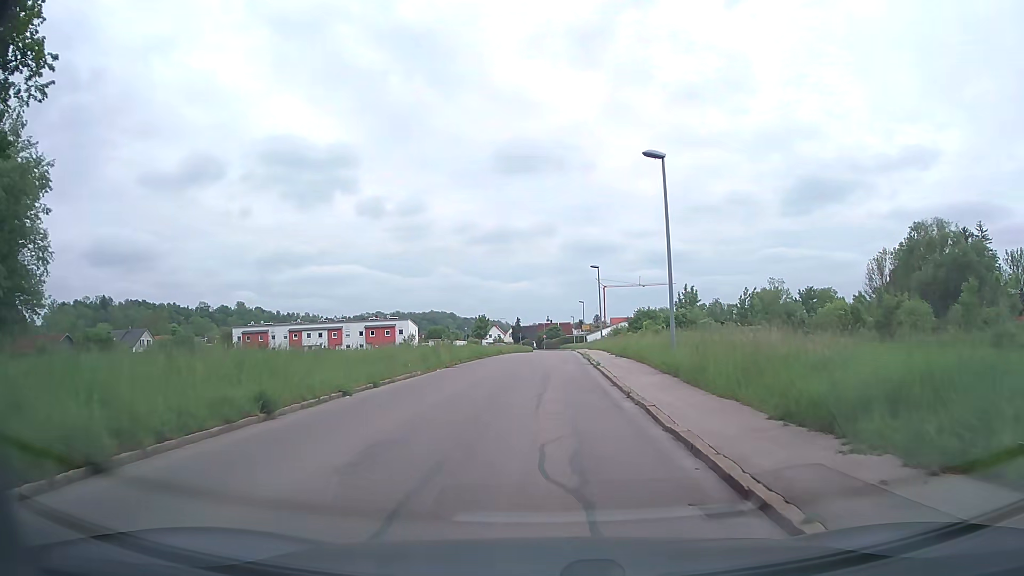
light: Day
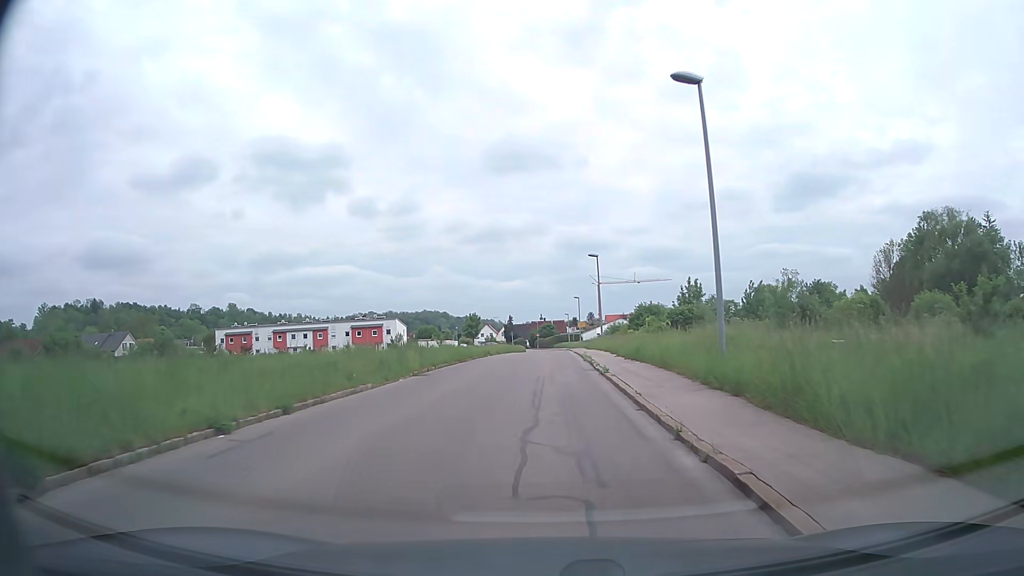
(0.0, +5.8) m; 0°
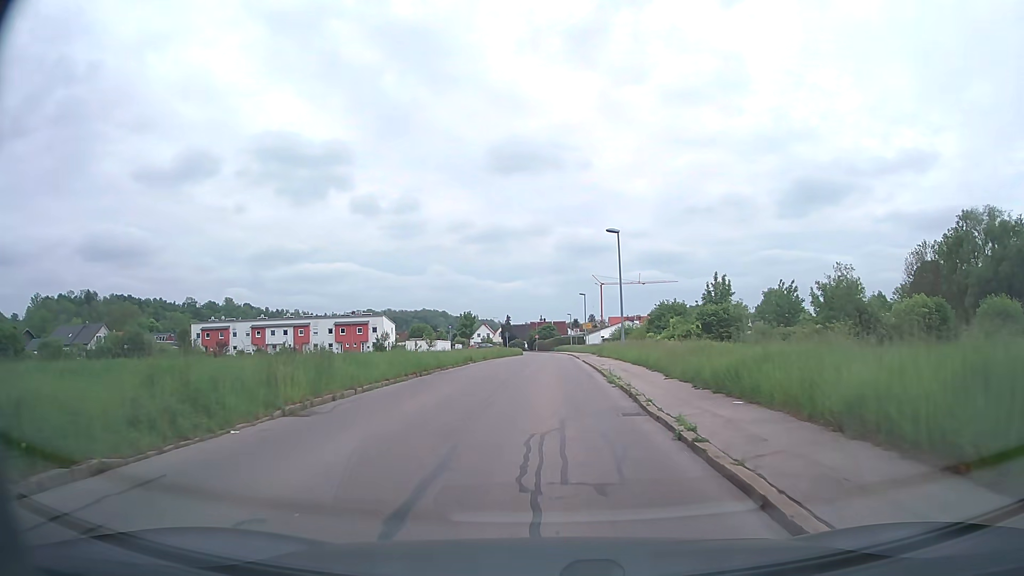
(0.0, +11.4) m; 0°
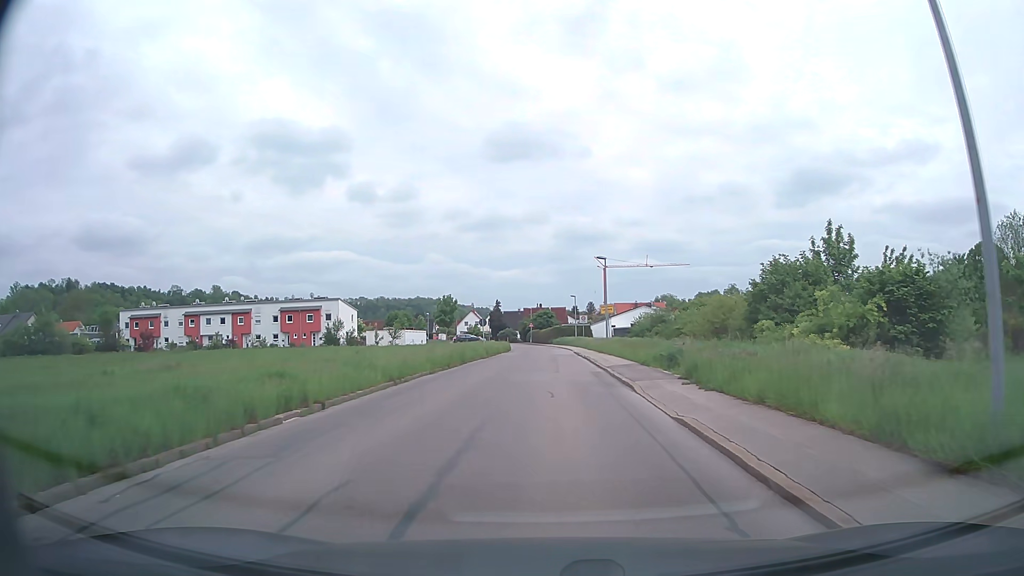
(+0.2, +26.4) m; +1°
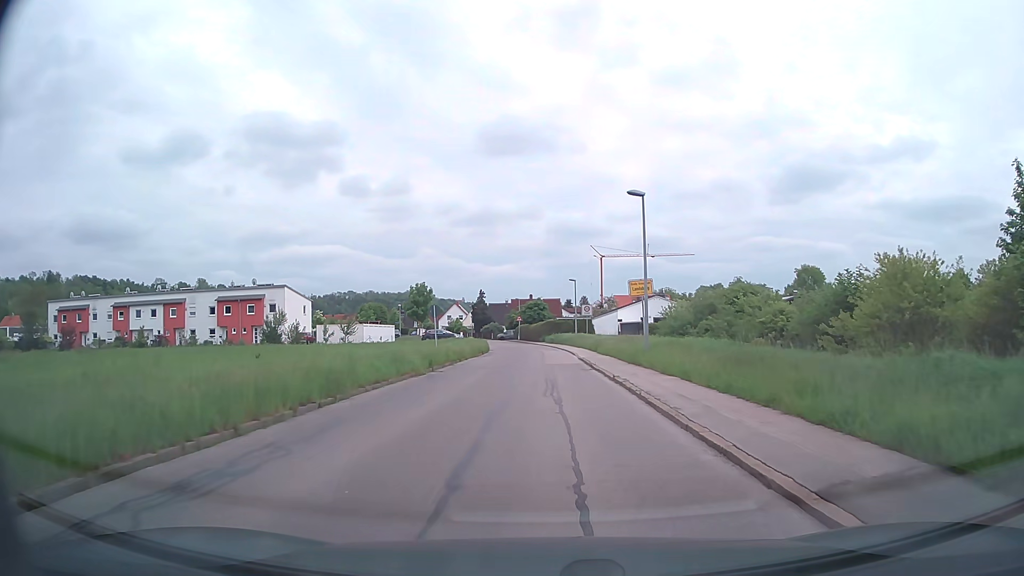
(+0.1, +19.4) m; +1°
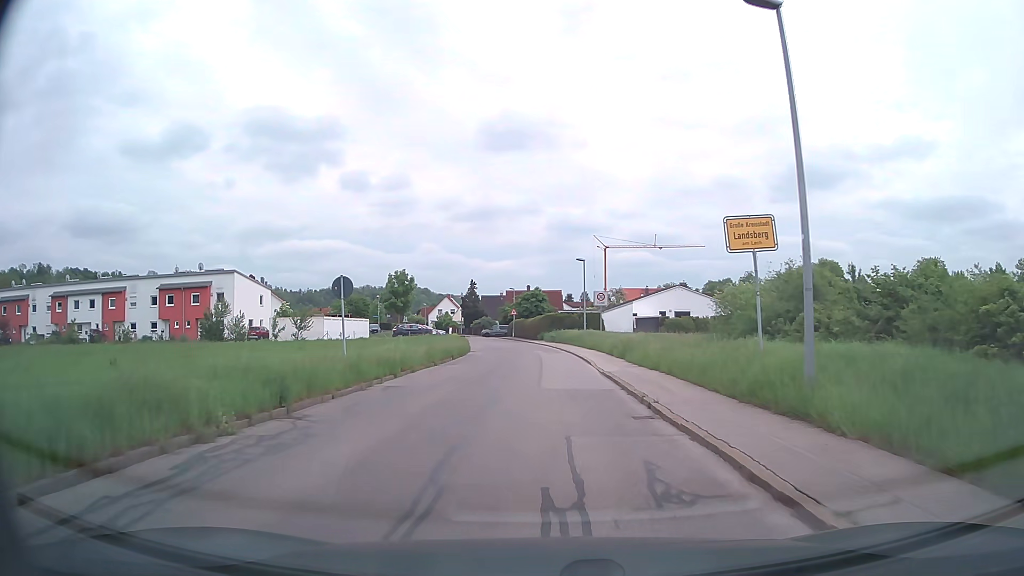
(0.0, +14.7) m; 0°
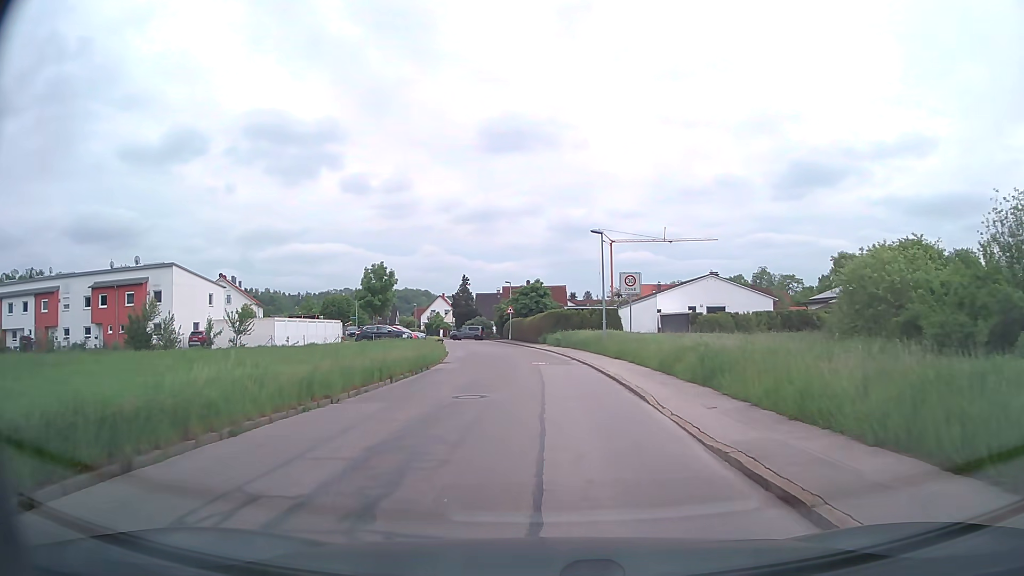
(0.0, +13.3) m; 0°
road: tertiary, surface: asphalt
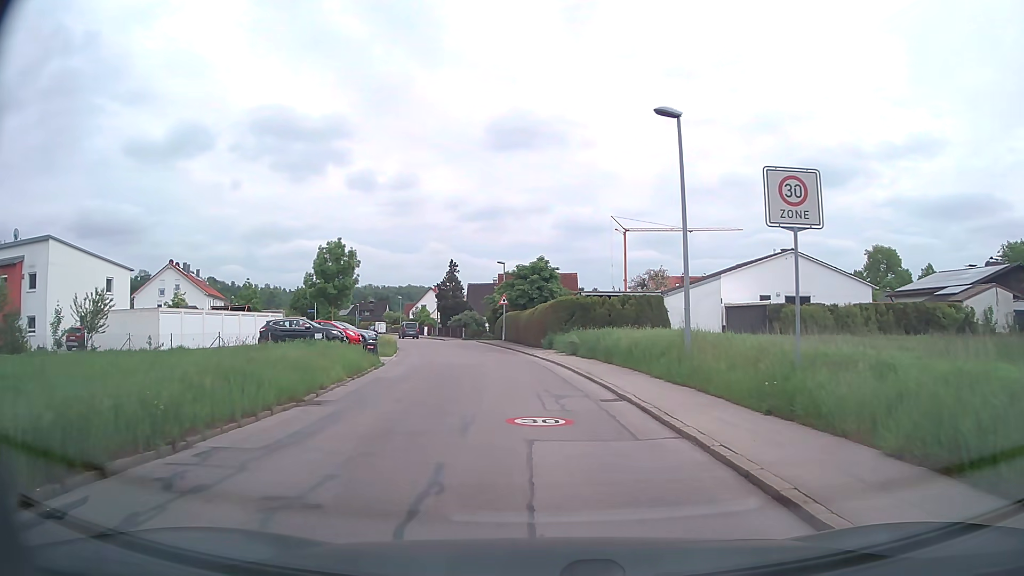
(-0.1, +18.5) m; -1°
(0, +10) (-1, +20) (-2, +30) (-4, +40) (-6, +50) (-9, +59) (-12, +69) (-15, +78) (-19, +87) (-22, +97) m
